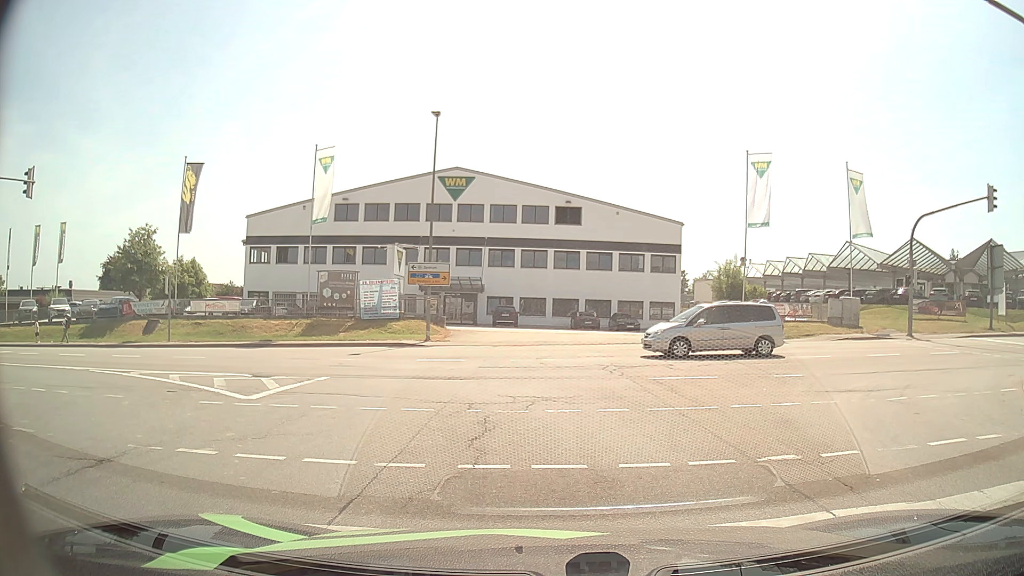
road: secondary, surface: asphalt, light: Day
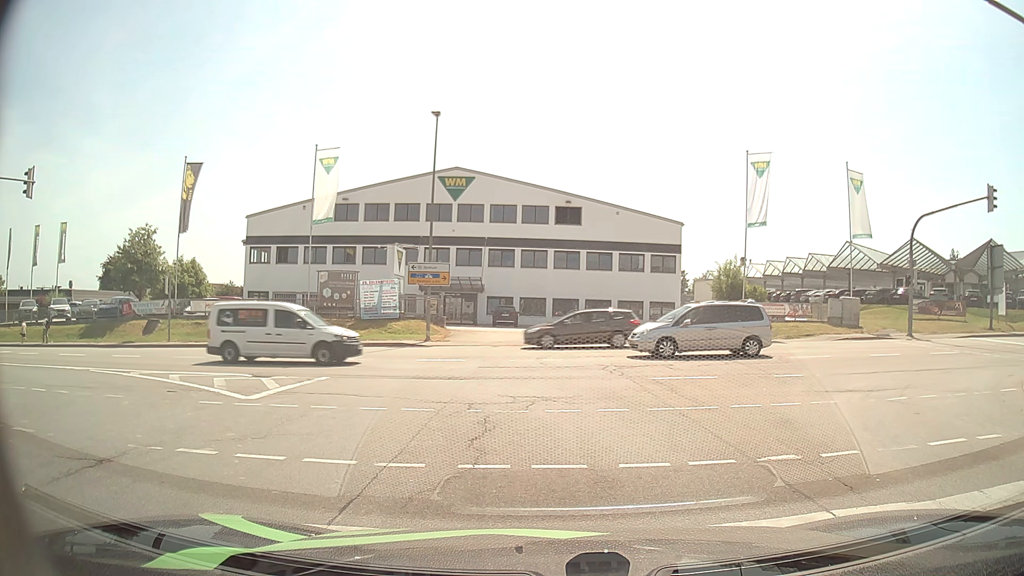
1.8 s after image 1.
(0.0, 0.0) m; 0°
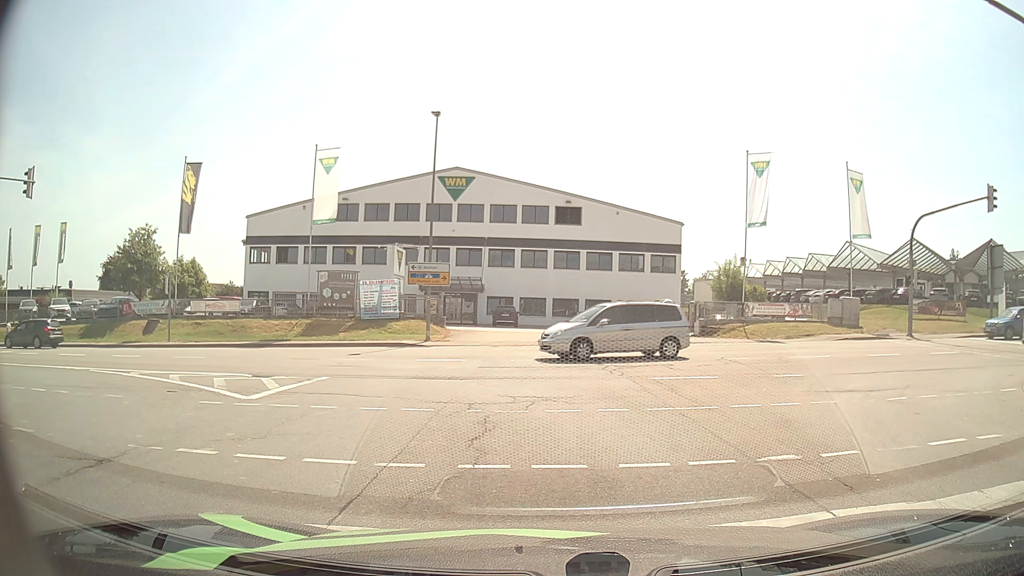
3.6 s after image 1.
(0.0, 0.0) m; 0°
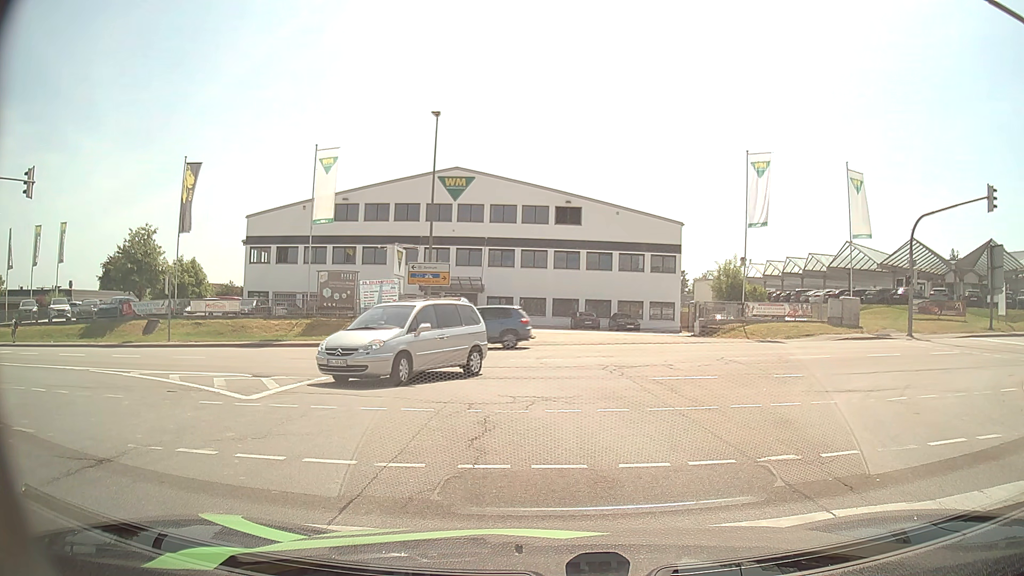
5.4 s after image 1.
(0.0, 0.0) m; 0°
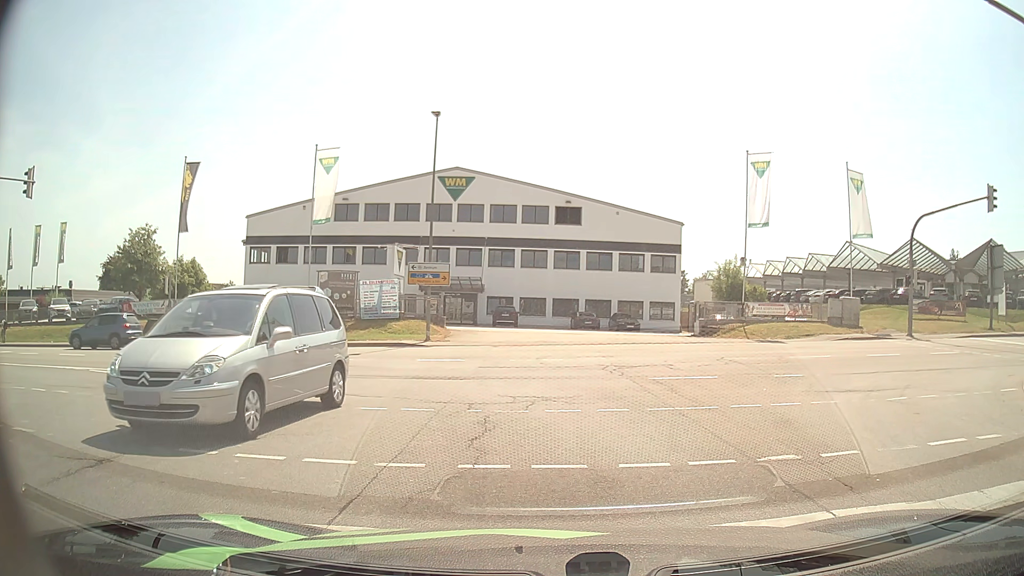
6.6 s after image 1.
(0.0, 0.0) m; 0°
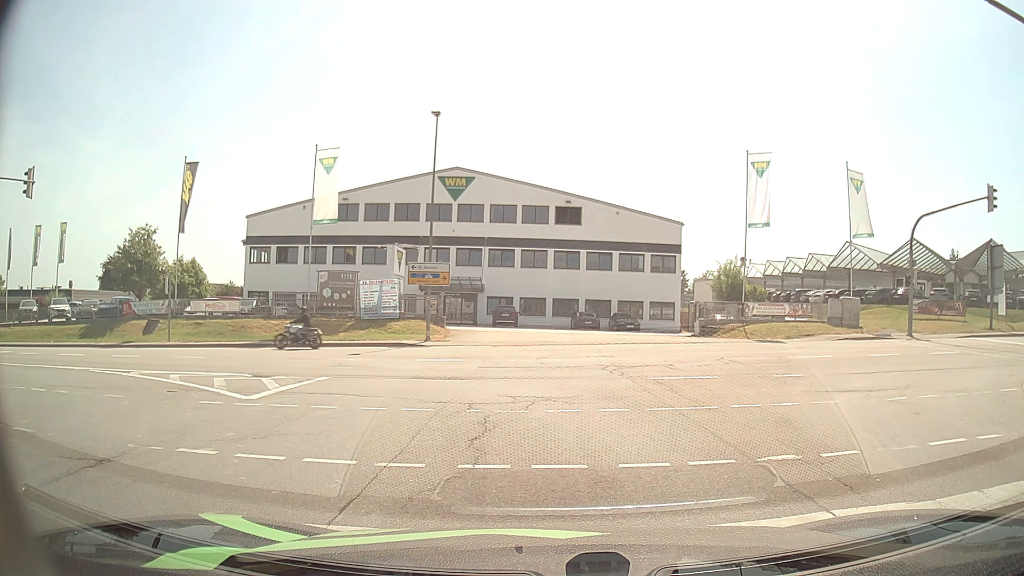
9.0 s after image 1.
(0.0, 0.0) m; 0°
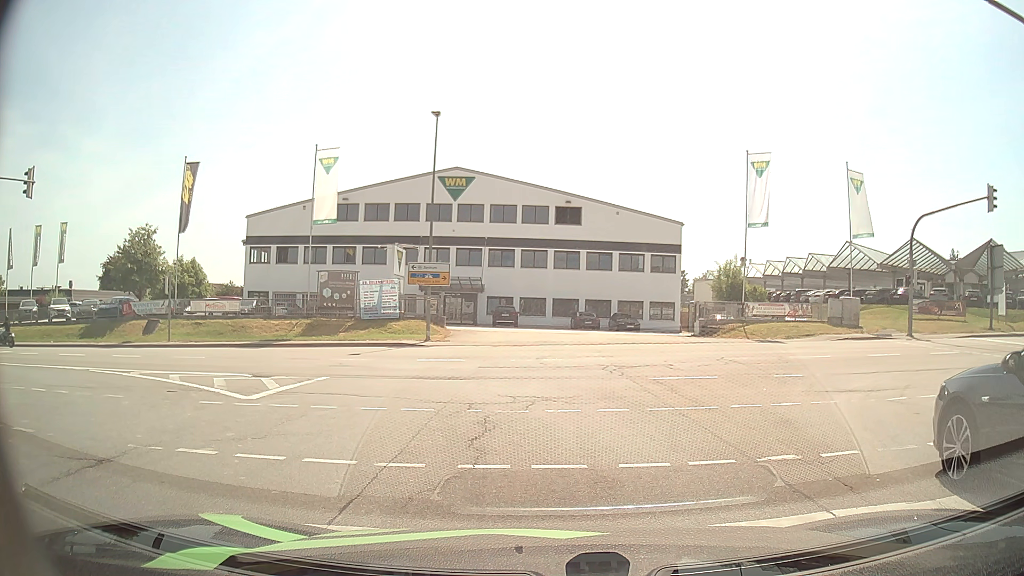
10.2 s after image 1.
(0.0, 0.0) m; 0°
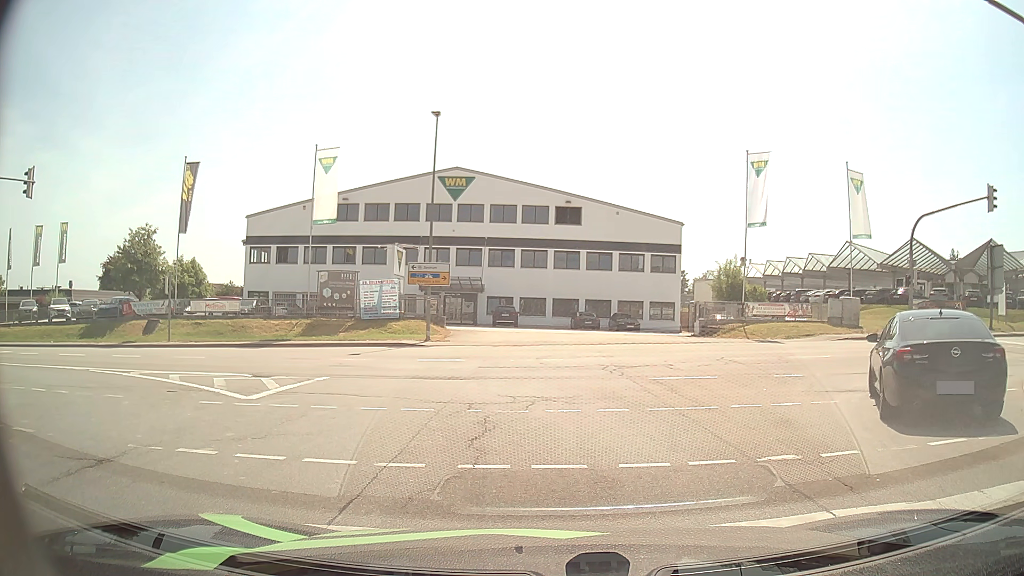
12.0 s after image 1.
(0.0, 0.0) m; 0°
(-1, +10) (-4, +19) (-12, +25) (-22, +28) (-32, +29) (-42, +29) (-52, +28) (-62, +28) (-72, +28) (-82, +28) m
